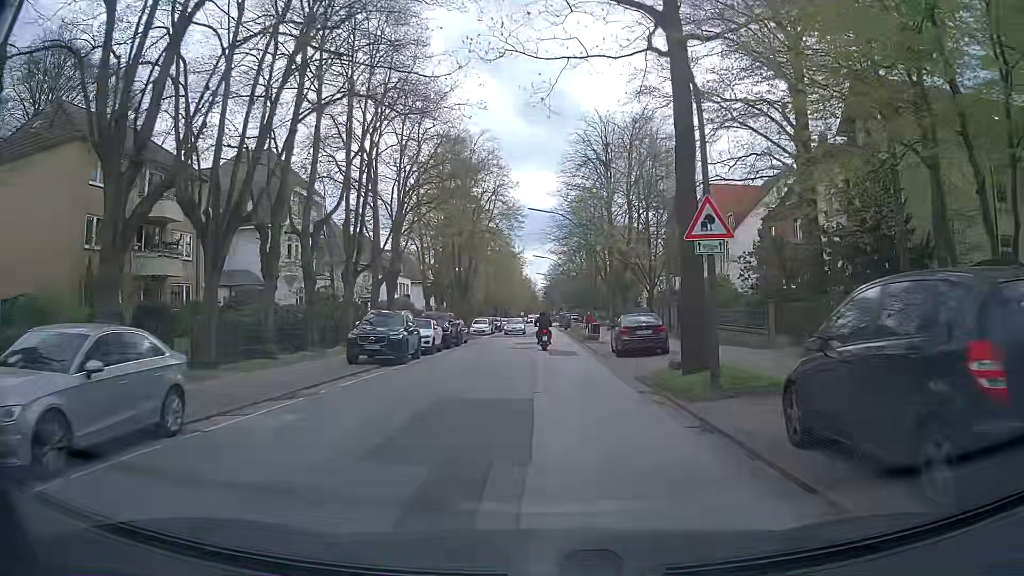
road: tertiary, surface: asphalt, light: Day
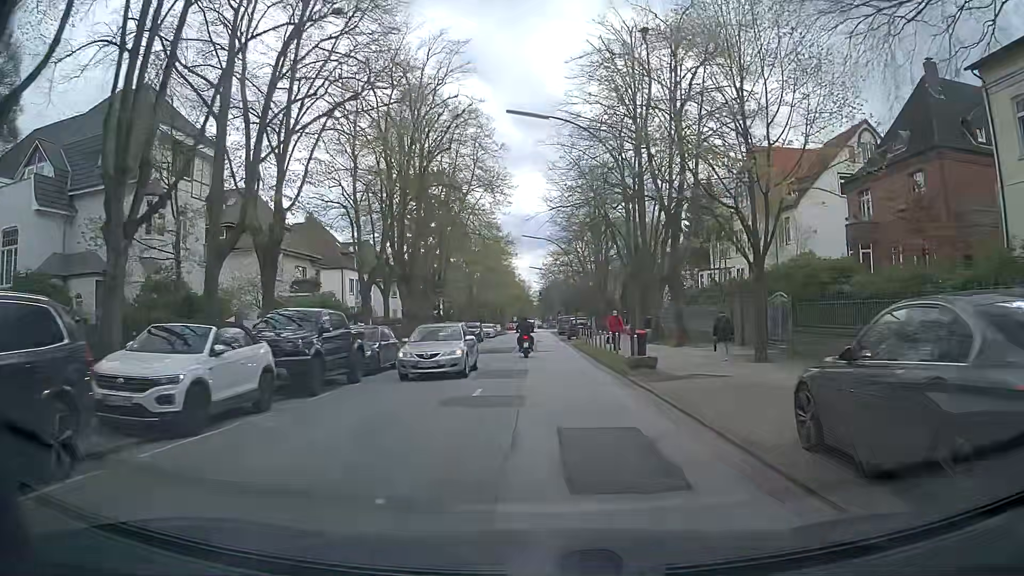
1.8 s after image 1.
(-0.5, +19.6) m; -1°
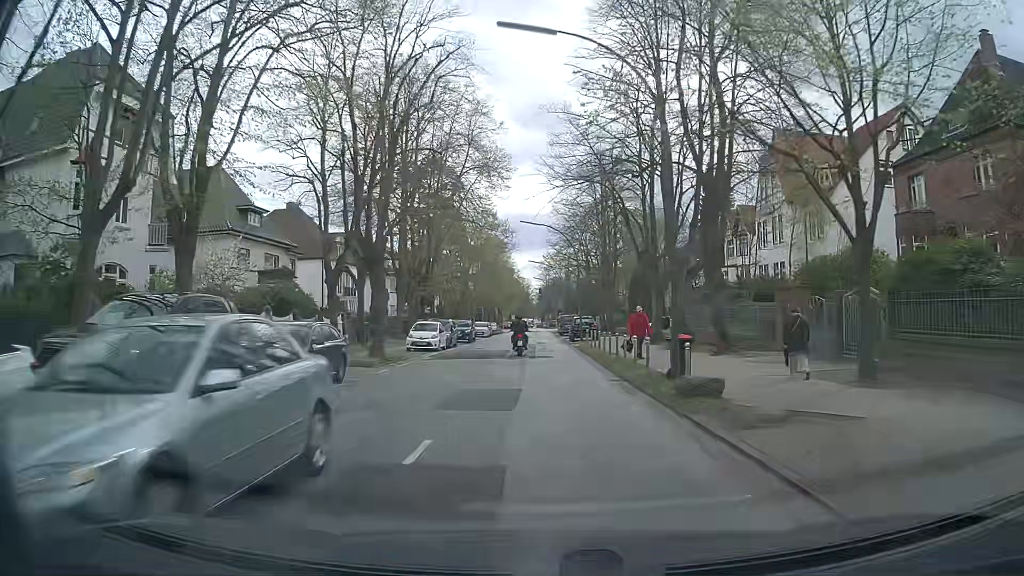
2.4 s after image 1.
(0.0, +6.4) m; 0°
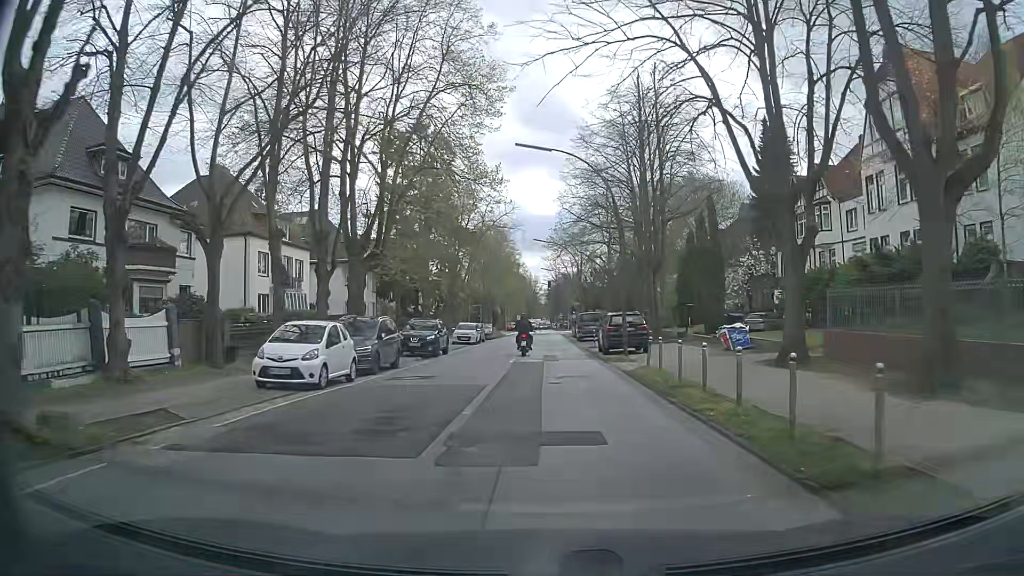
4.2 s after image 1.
(0.0, +18.7) m; 0°
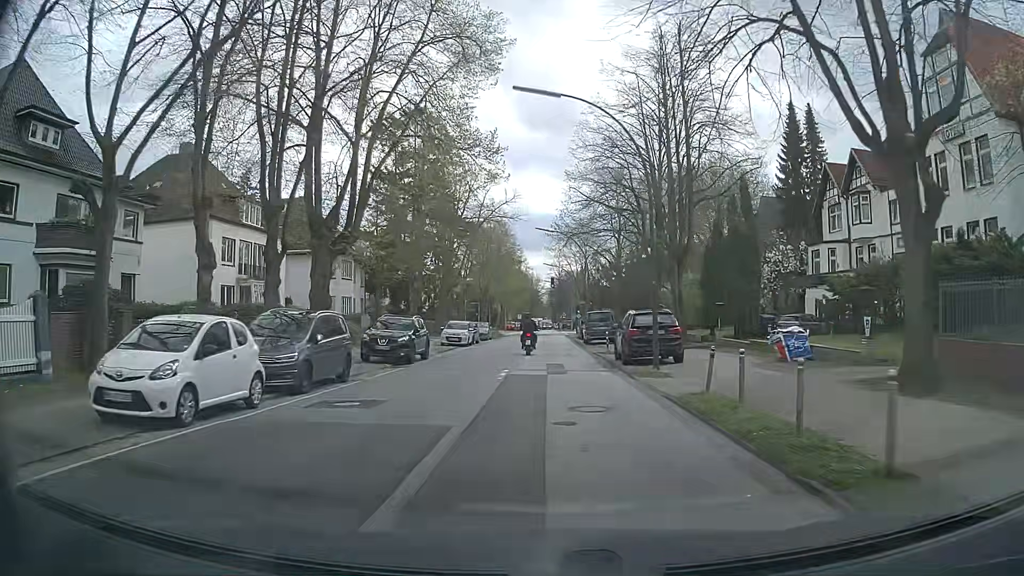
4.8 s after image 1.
(-0.1, +6.0) m; -1°
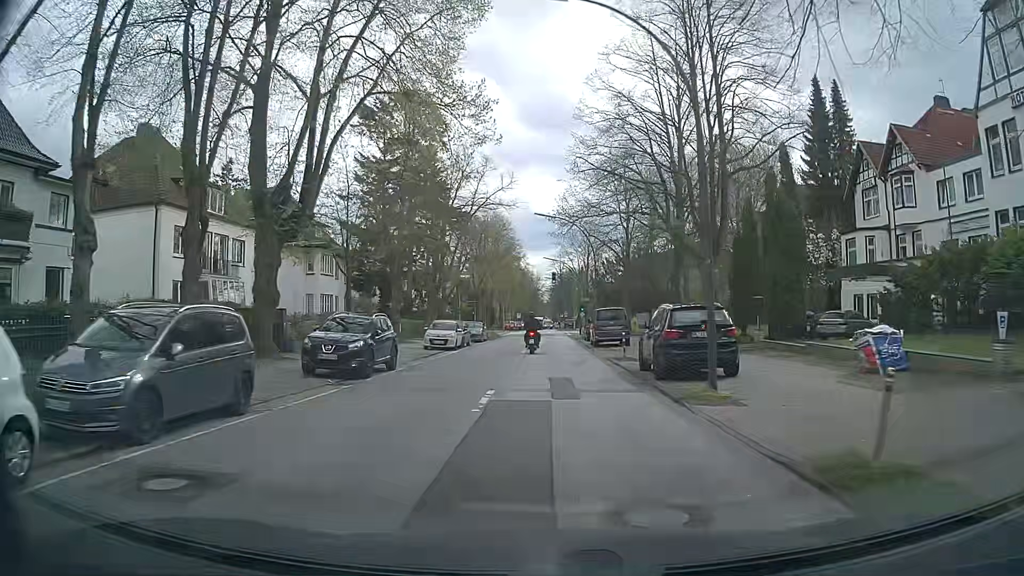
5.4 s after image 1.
(0.0, +5.9) m; -1°
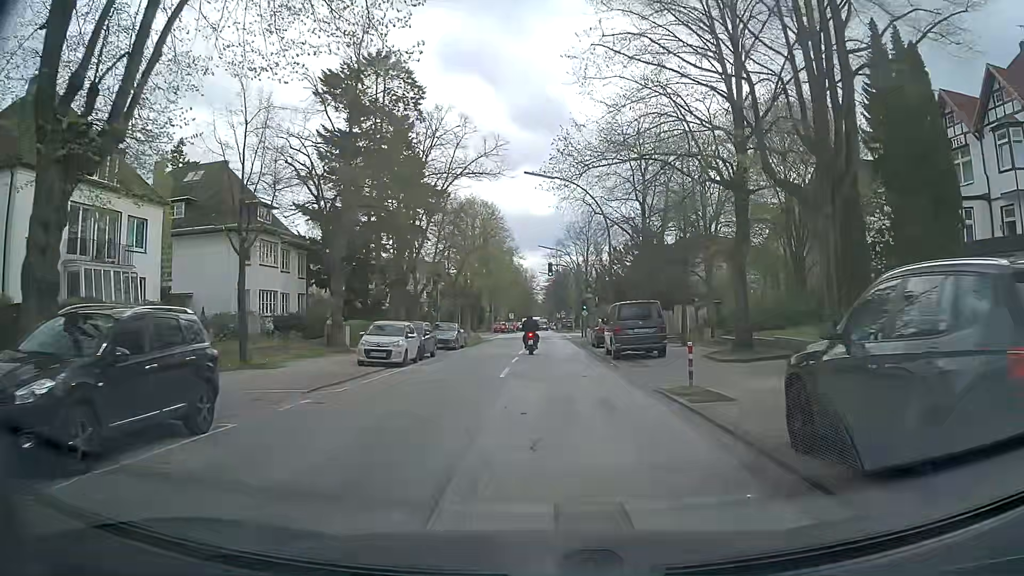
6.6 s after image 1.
(+0.2, +11.4) m; +1°
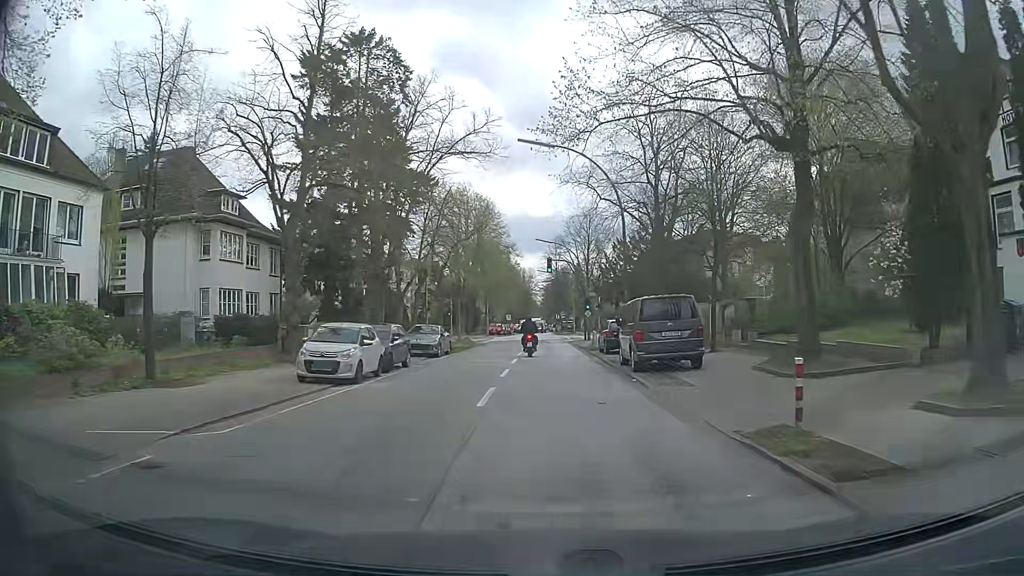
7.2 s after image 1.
(0.0, +5.5) m; 0°
